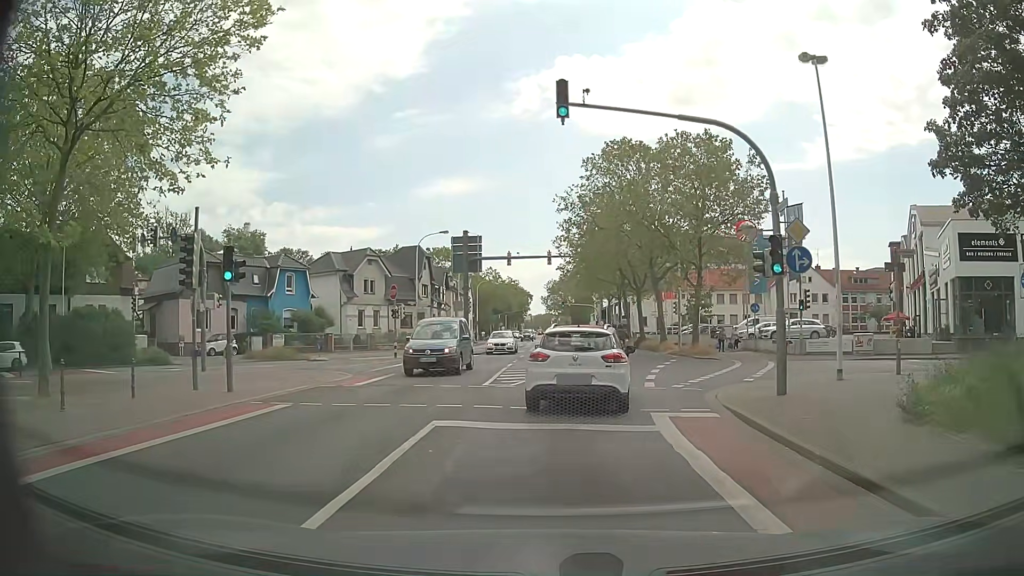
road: secondary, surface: asphalt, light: Day
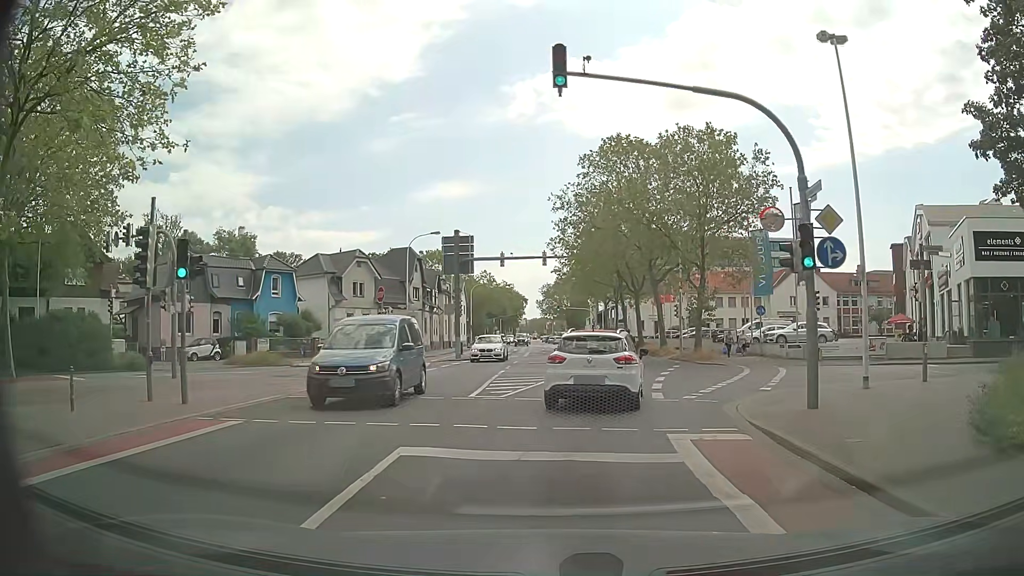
(0.0, +2.1) m; +1°
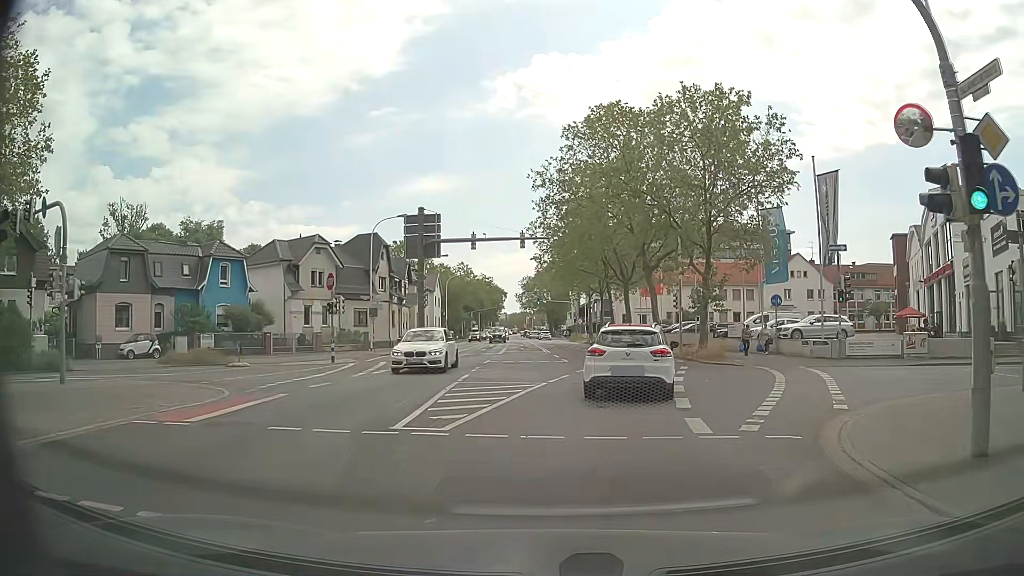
(0.0, +6.0) m; 0°
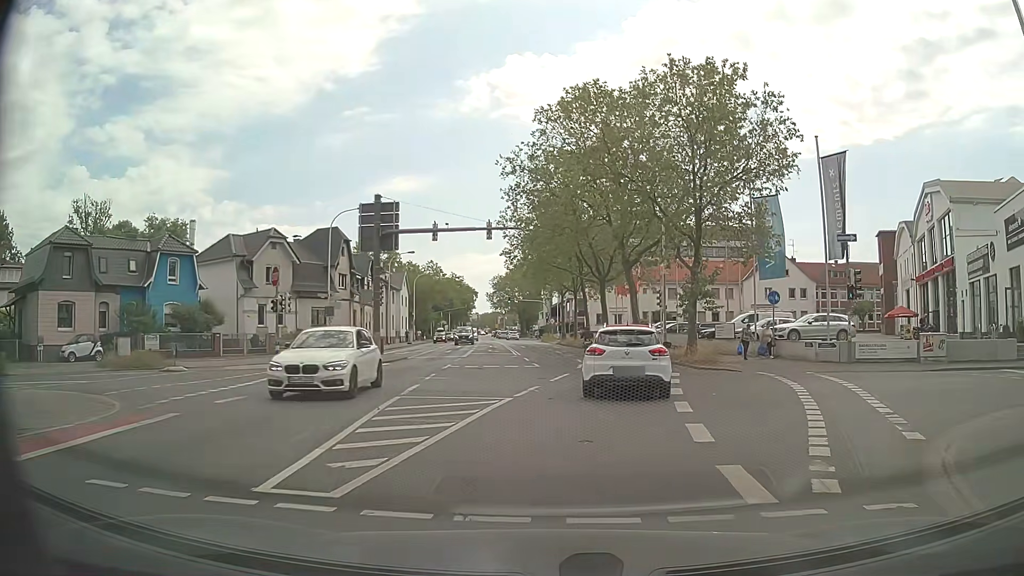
(+0.1, +3.7) m; +3°
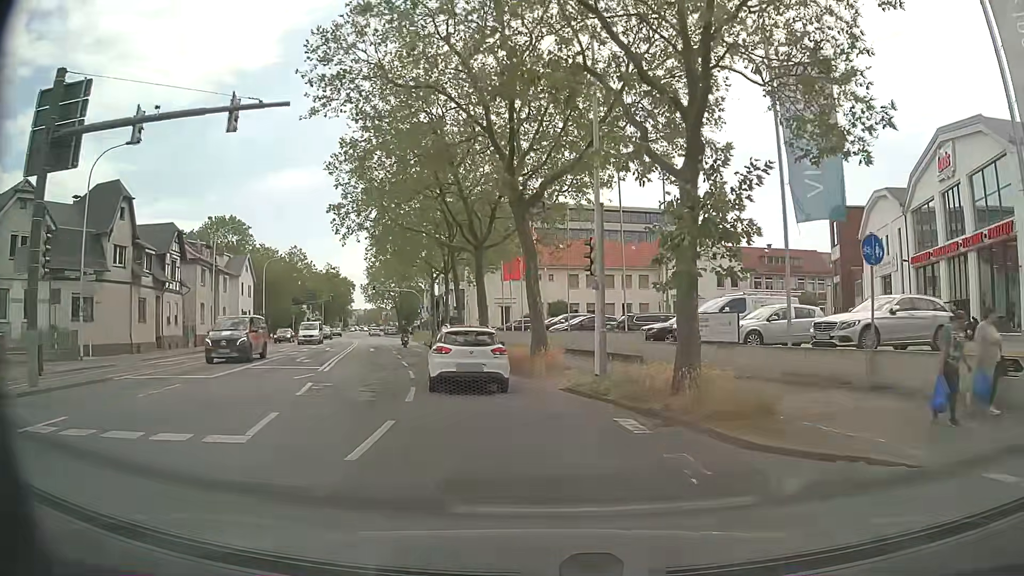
(+1.9, +17.7) m; +9°
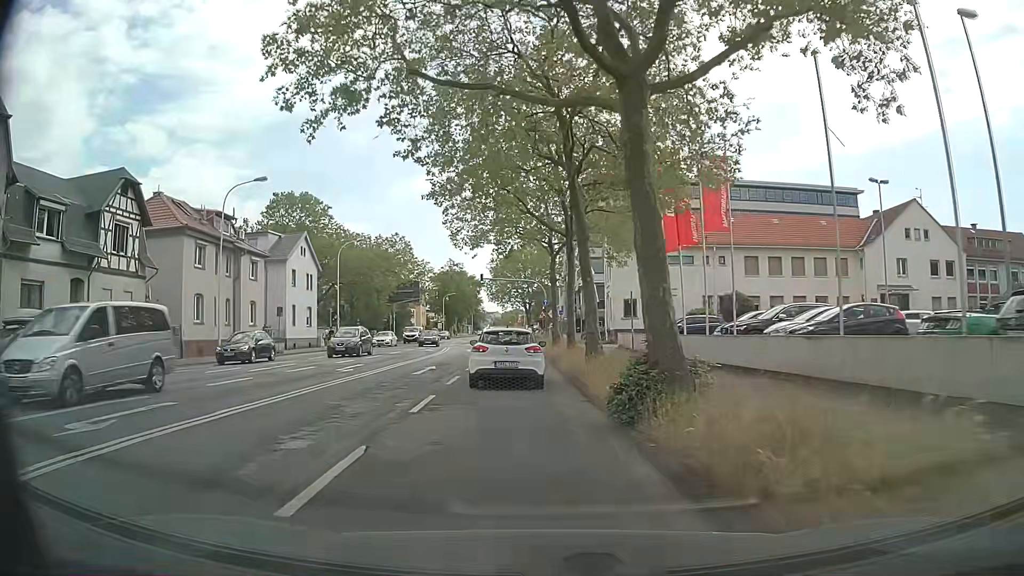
(-1.9, +20.4) m; -12°
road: primary
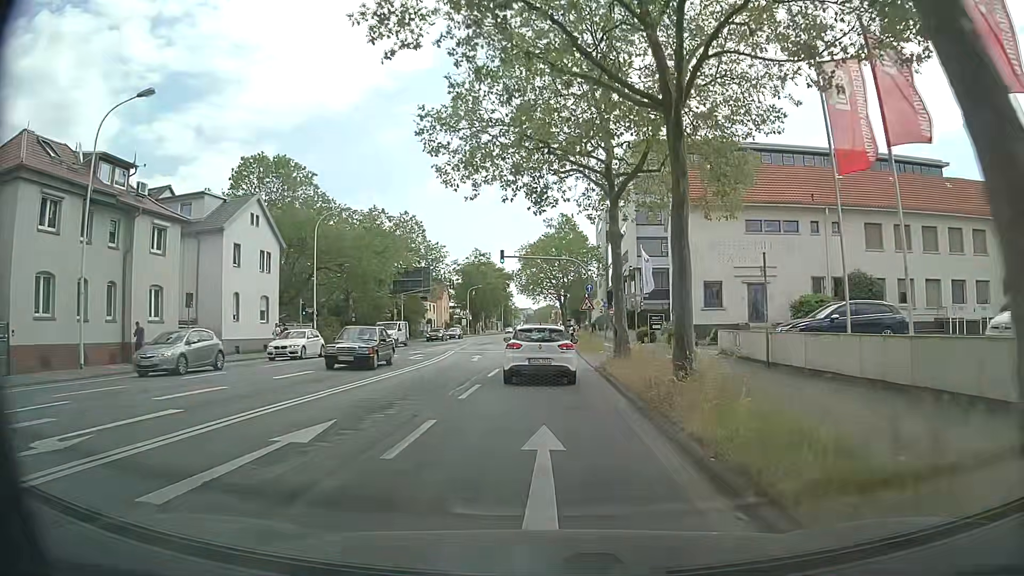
(-0.6, +16.0) m; -3°
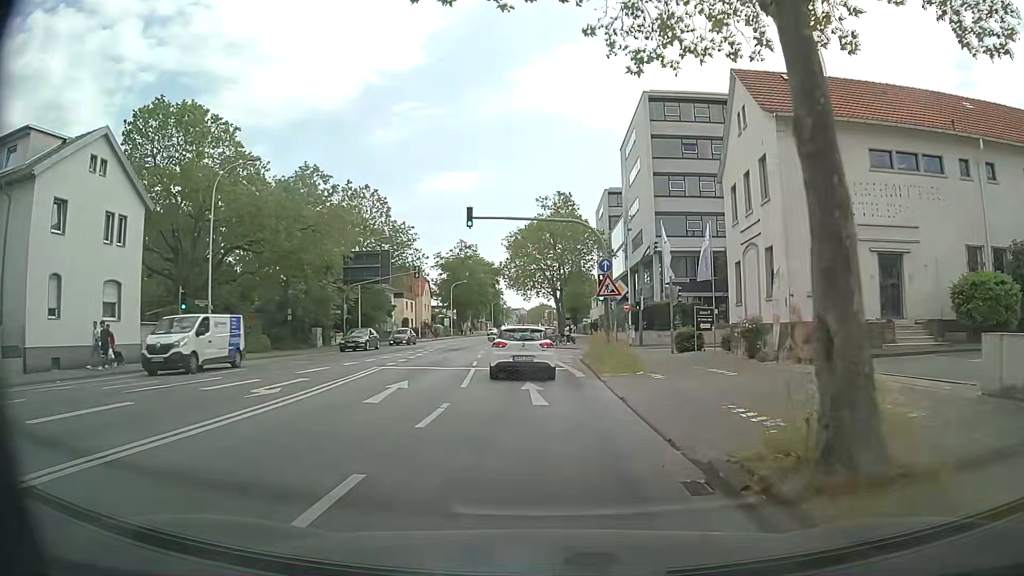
(+0.2, +15.8) m; +1°
(0, +10) (0, +20) (-1, +30) (-2, +40) (-2, +50) (-3, +60) (-3, +70) (-3, +80) (-3, +90) (-3, +100) m
